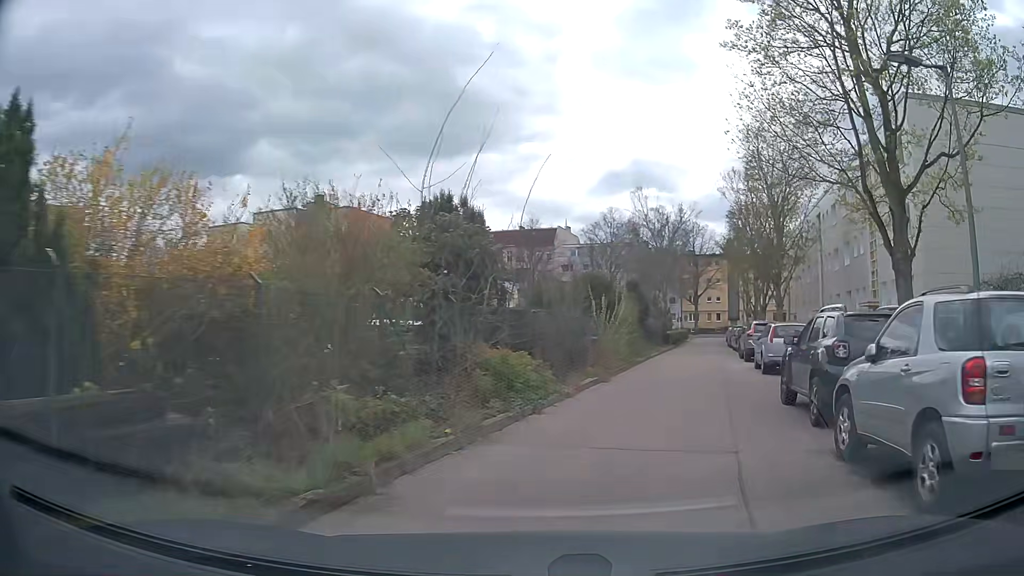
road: residential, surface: asphalt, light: Day
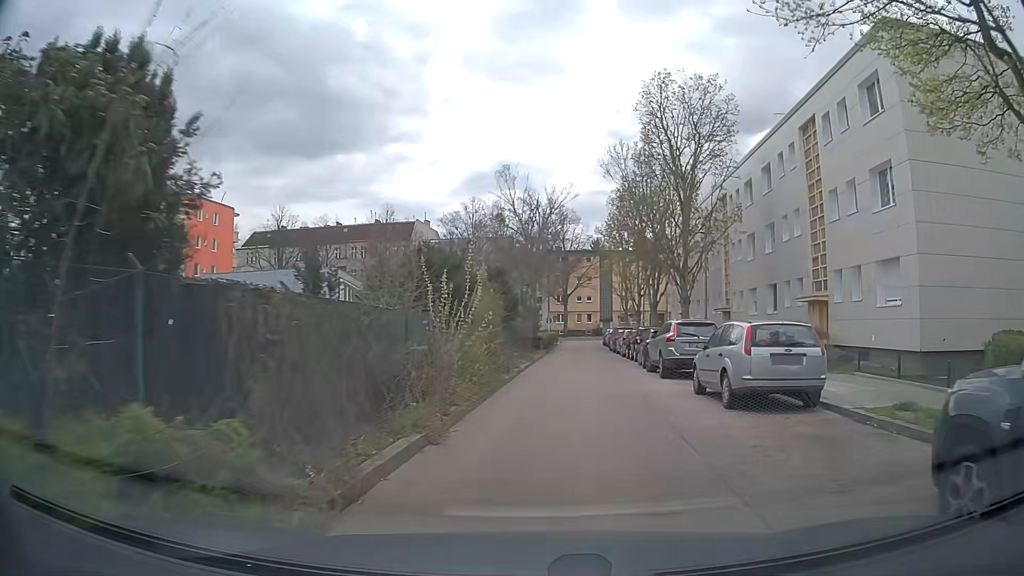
(+0.8, +8.8) m; +11°
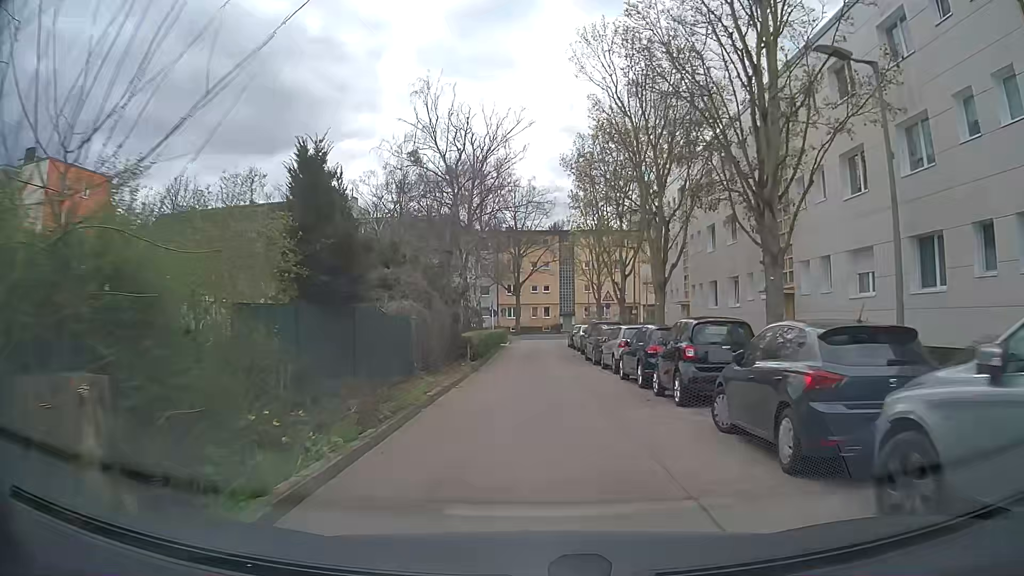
(+1.0, +18.2) m; +3°
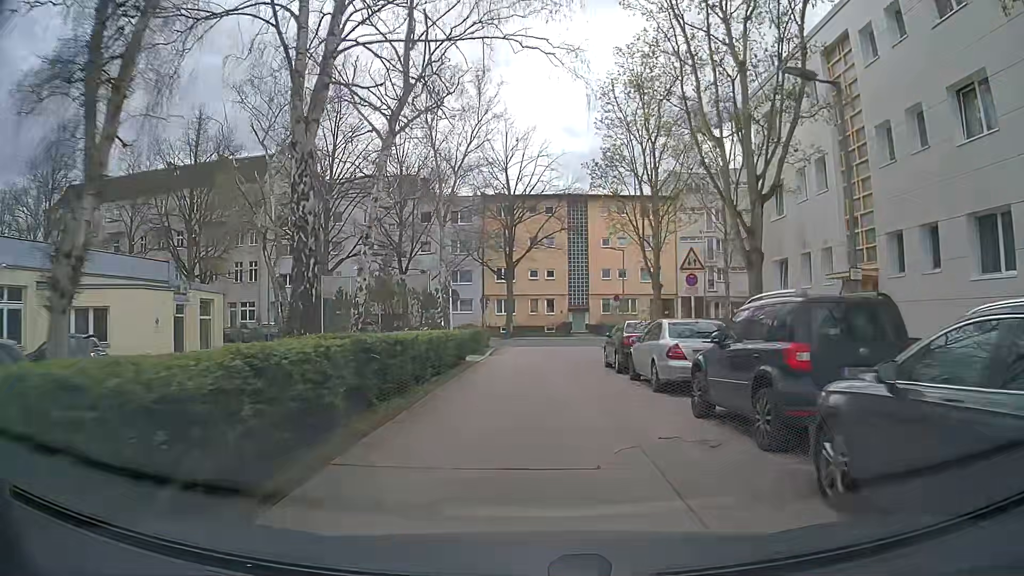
(0.0, +23.8) m; 0°
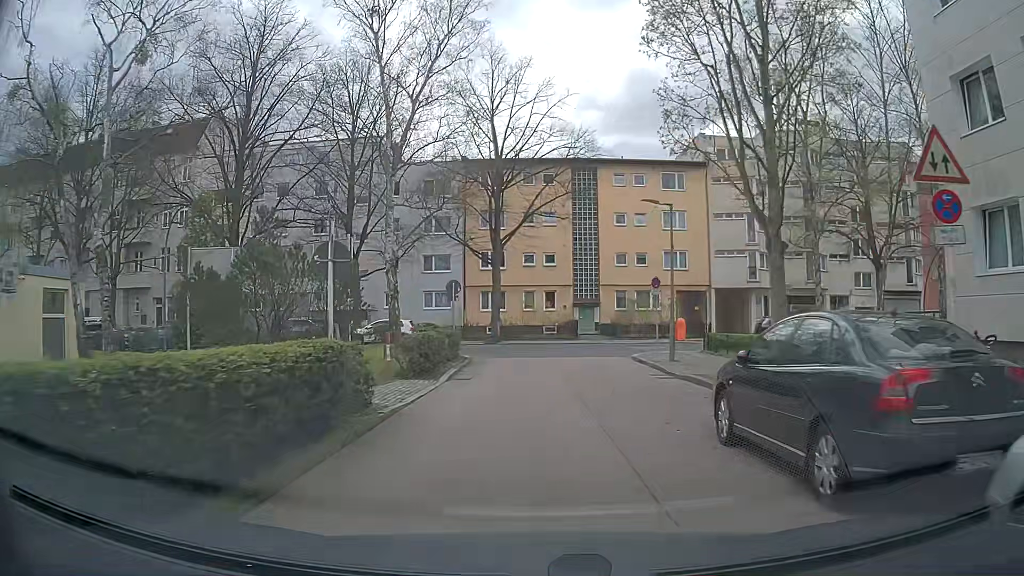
(+0.1, +13.7) m; +1°
